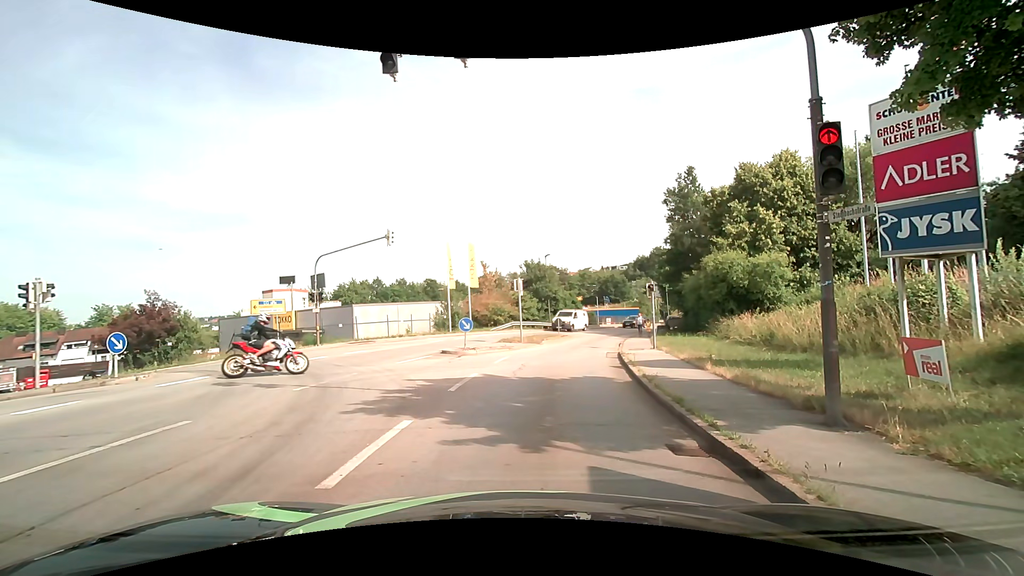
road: tertiary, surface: asphalt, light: Day
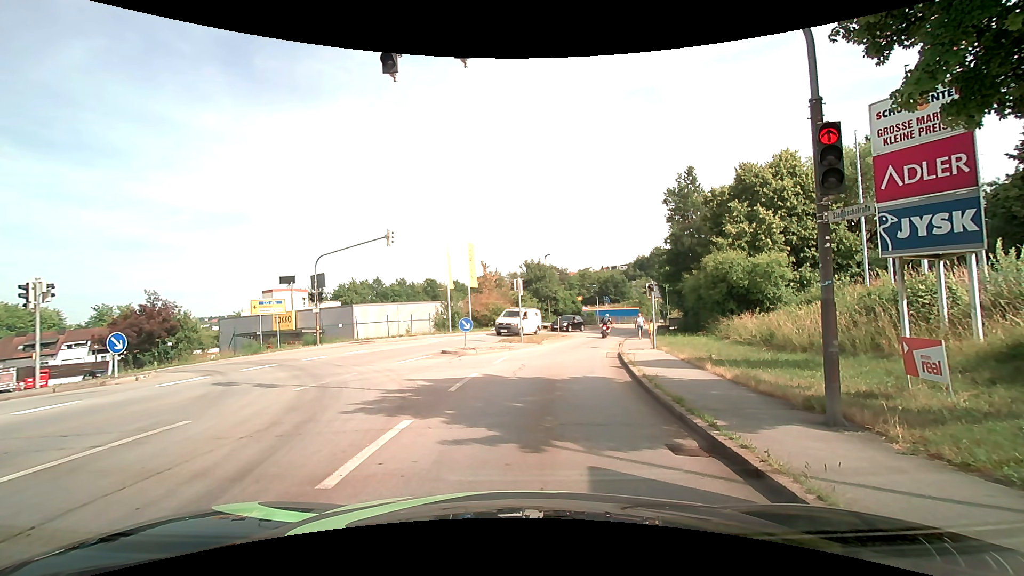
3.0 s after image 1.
(0.0, 0.0) m; 0°
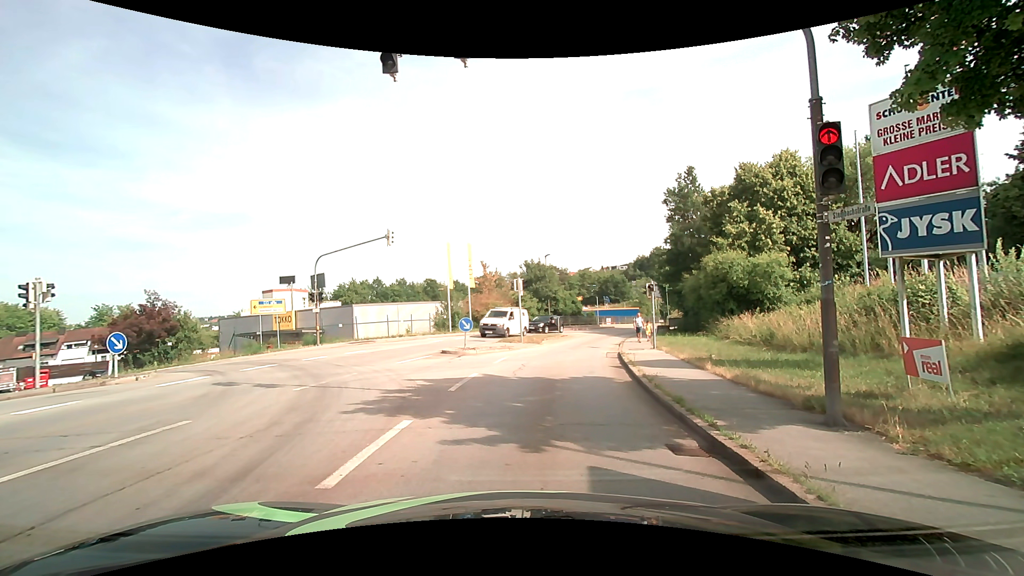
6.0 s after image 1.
(0.0, 0.0) m; 0°
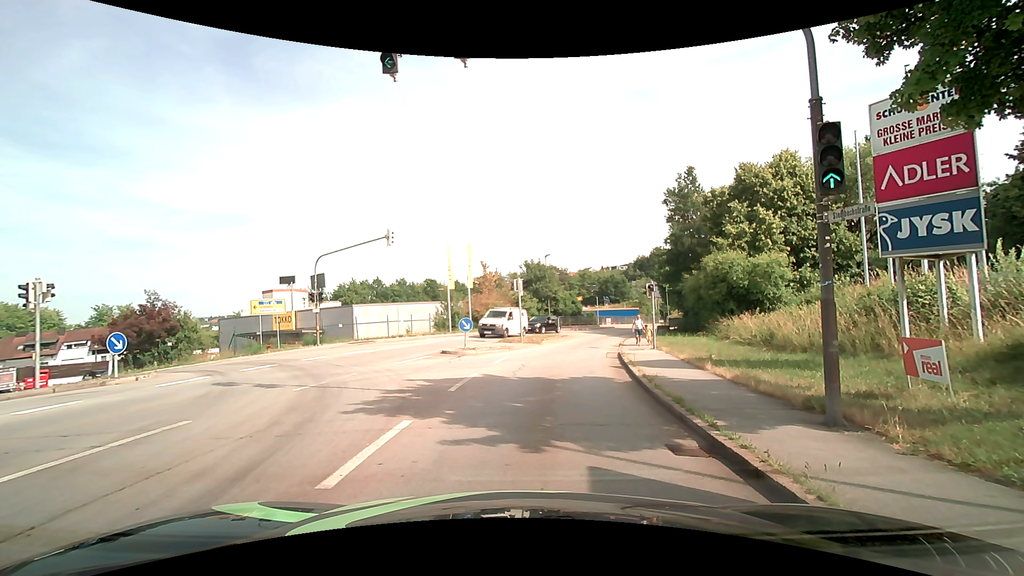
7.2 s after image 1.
(0.0, 0.0) m; 0°
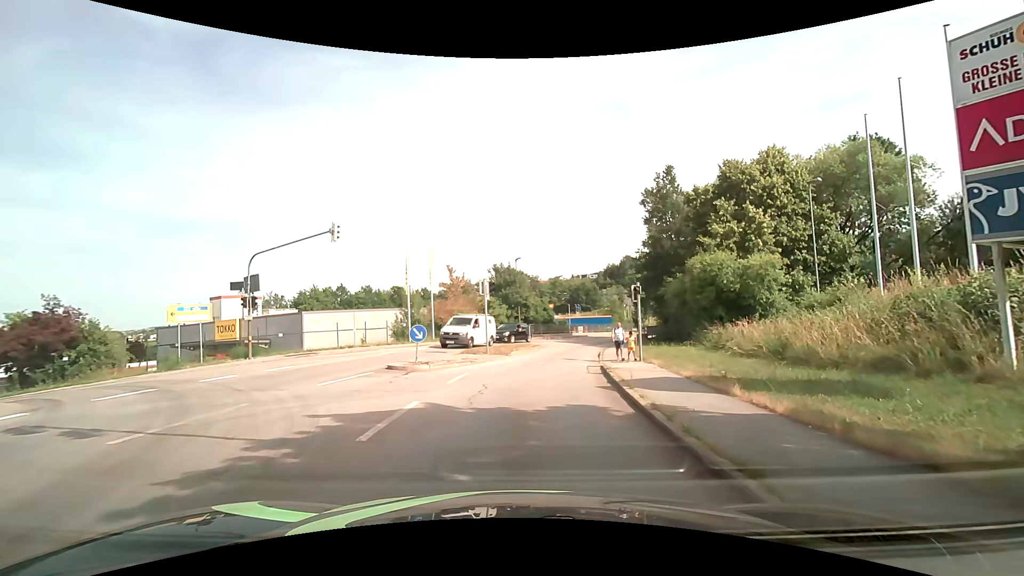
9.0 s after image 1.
(0.0, +4.1) m; +2°
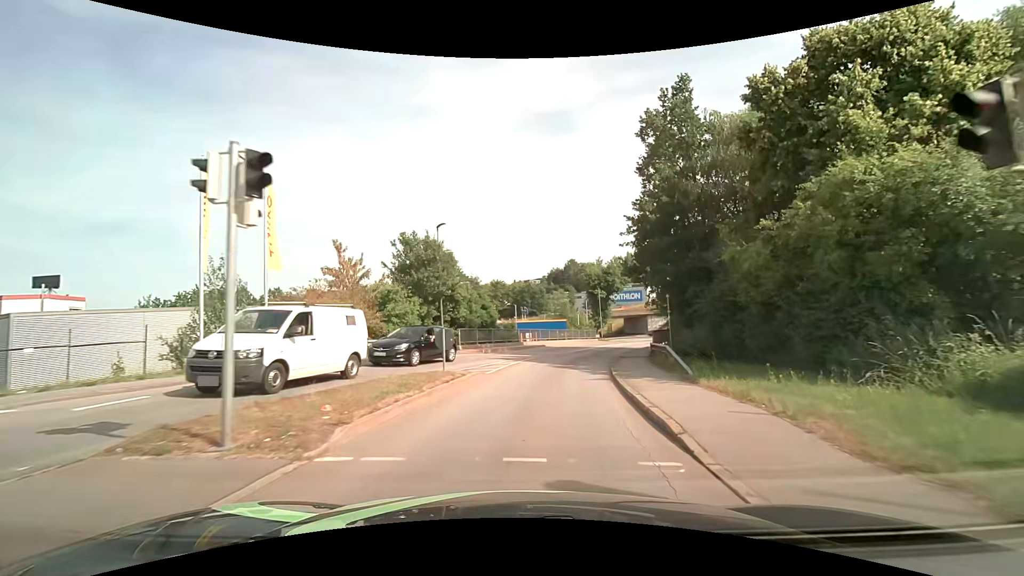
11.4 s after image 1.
(+0.6, +18.9) m; +6°
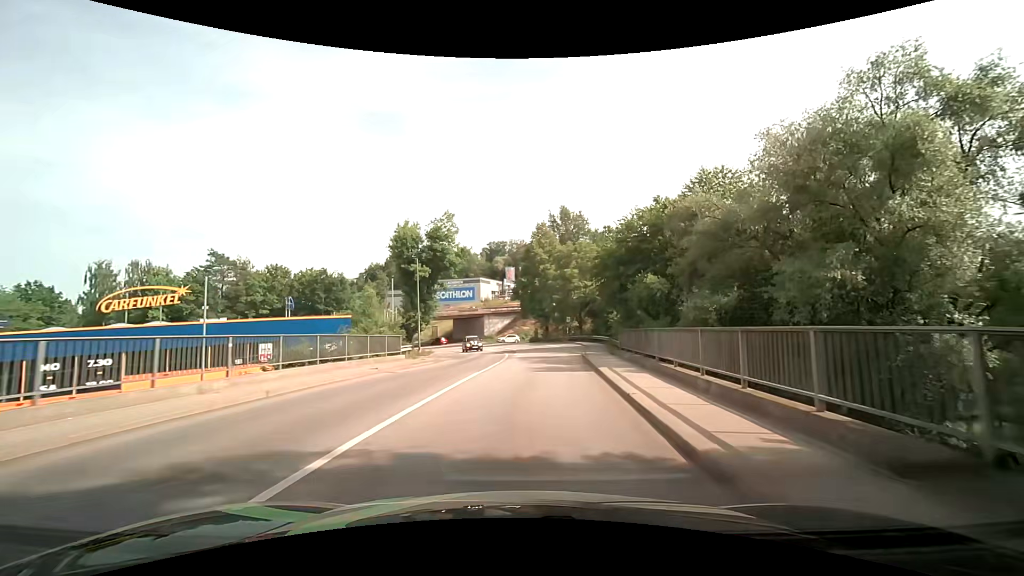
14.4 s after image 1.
(+5.7, +34.2) m; +19°
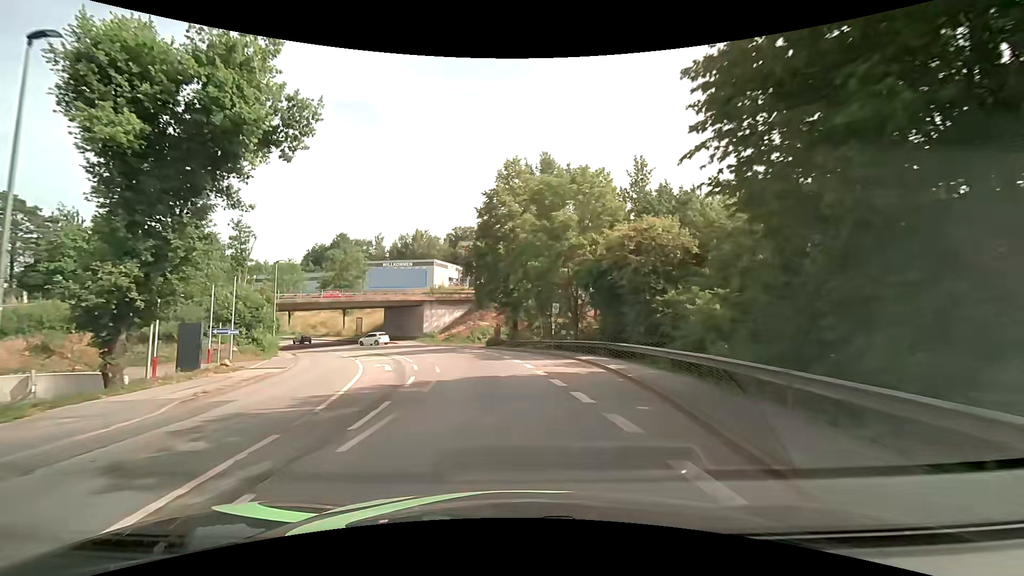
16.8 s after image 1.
(+2.2, +30.5) m; +4°
(0, +10) (-1, +20) (-3, +30) (-6, +39) (-10, +49) (-14, +58) (-19, +66) (-23, +75) (-30, +83) (-37, +90) m
